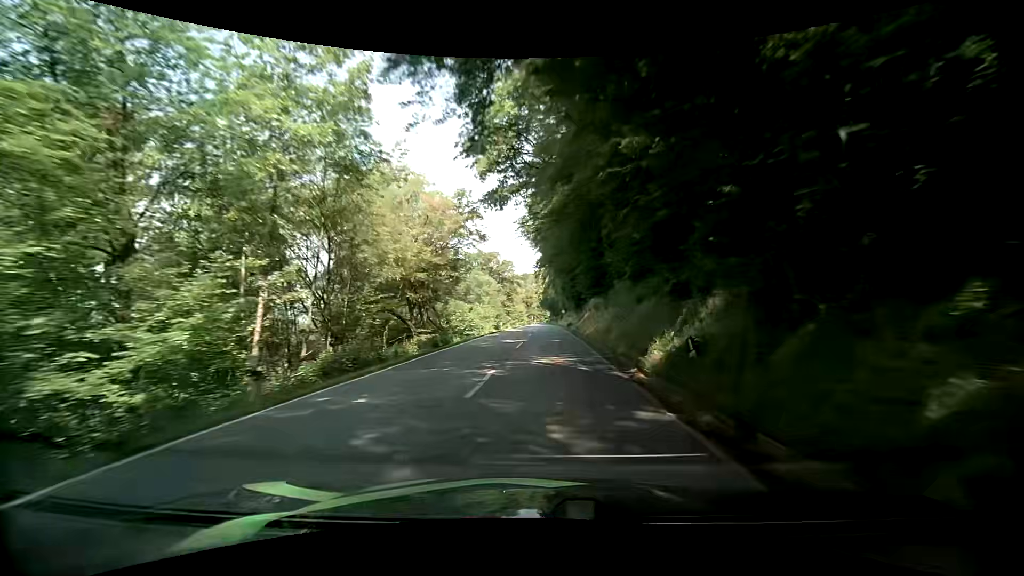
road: secondary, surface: asphalt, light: Day
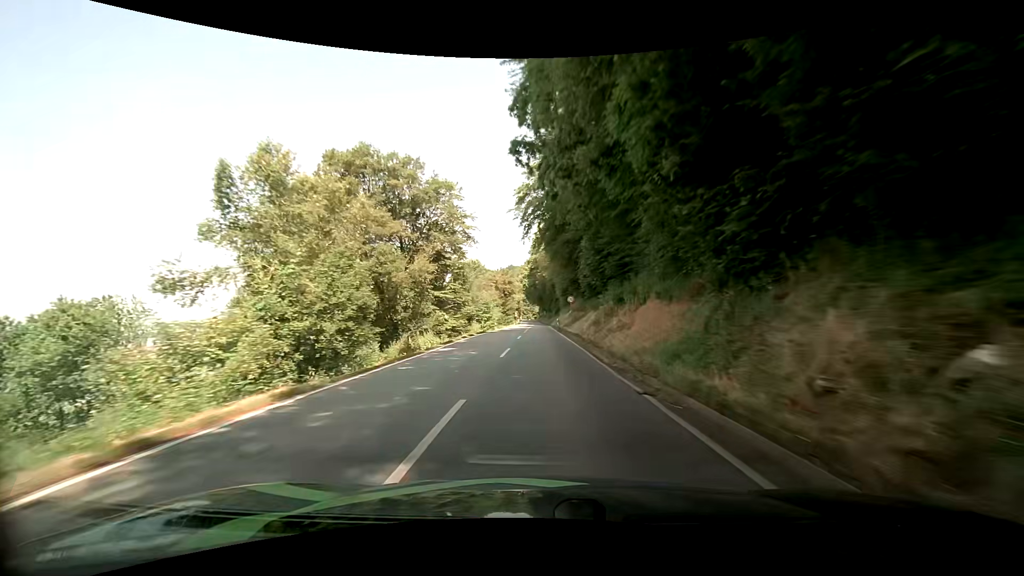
(+0.8, +53.6) m; +1°
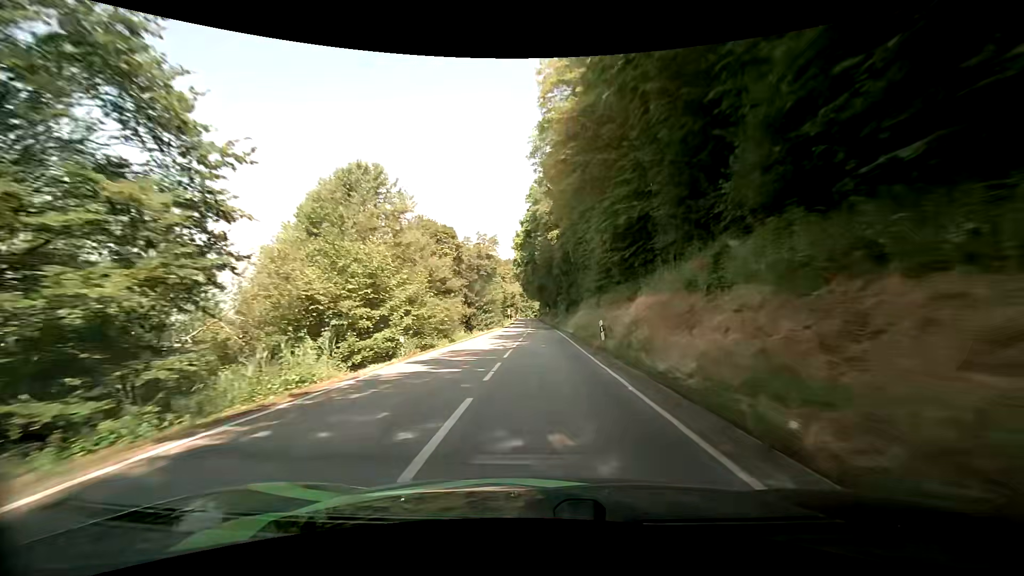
(-0.1, +42.6) m; -1°
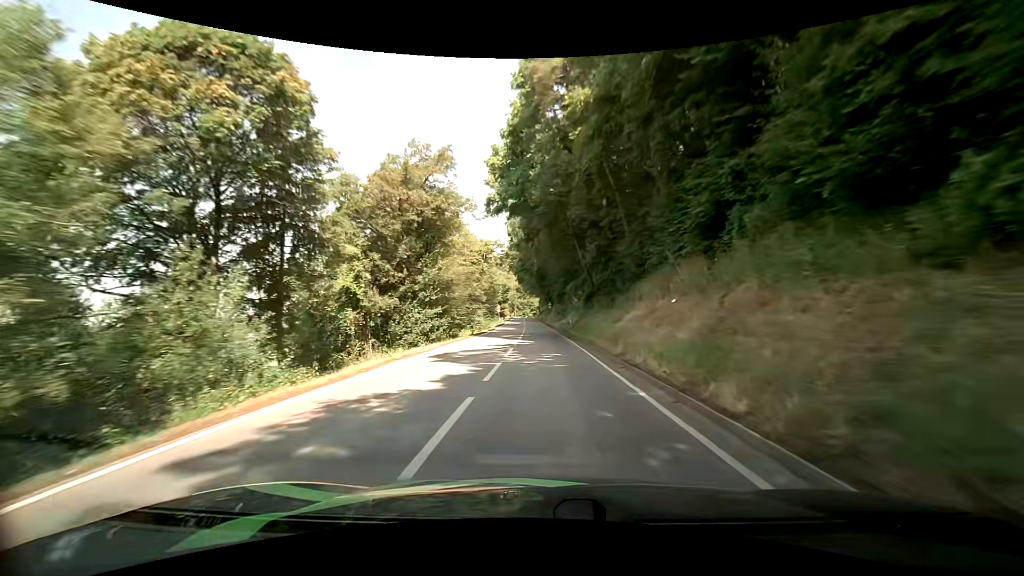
(+0.4, +30.9) m; +1°
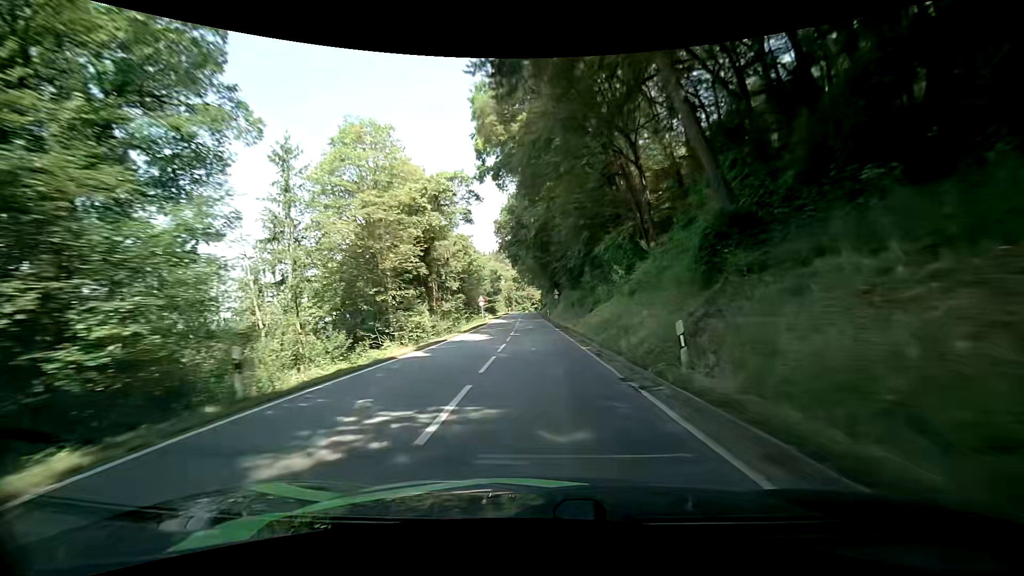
(+0.2, +29.8) m; 0°
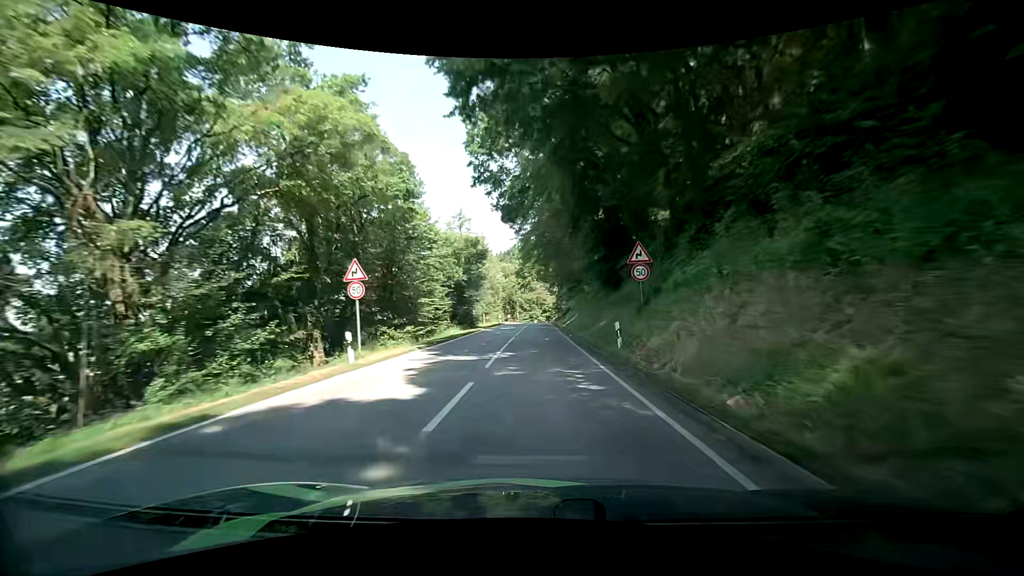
(-1.1, +47.5) m; -2°
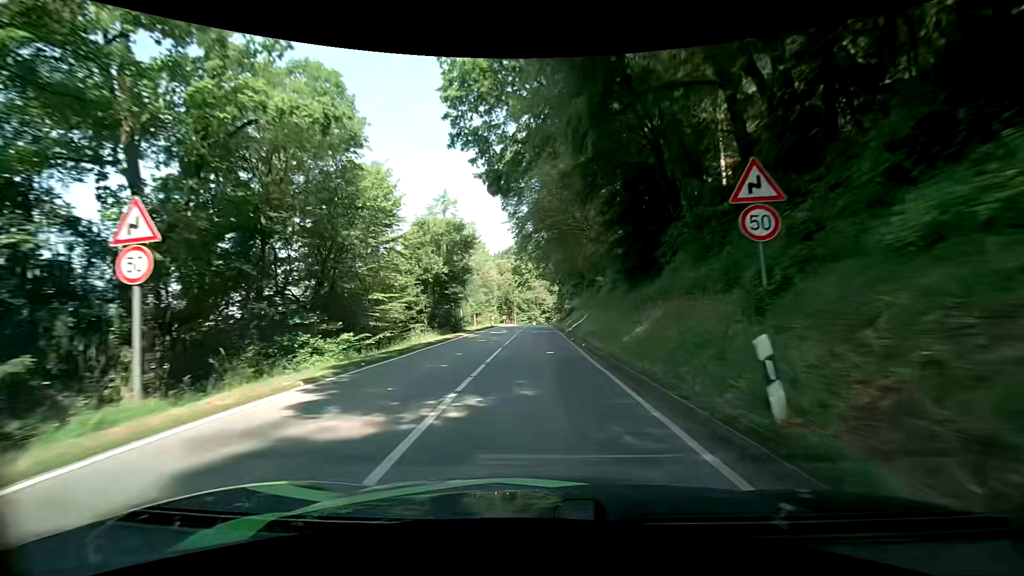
(+0.1, +9.4) m; 0°
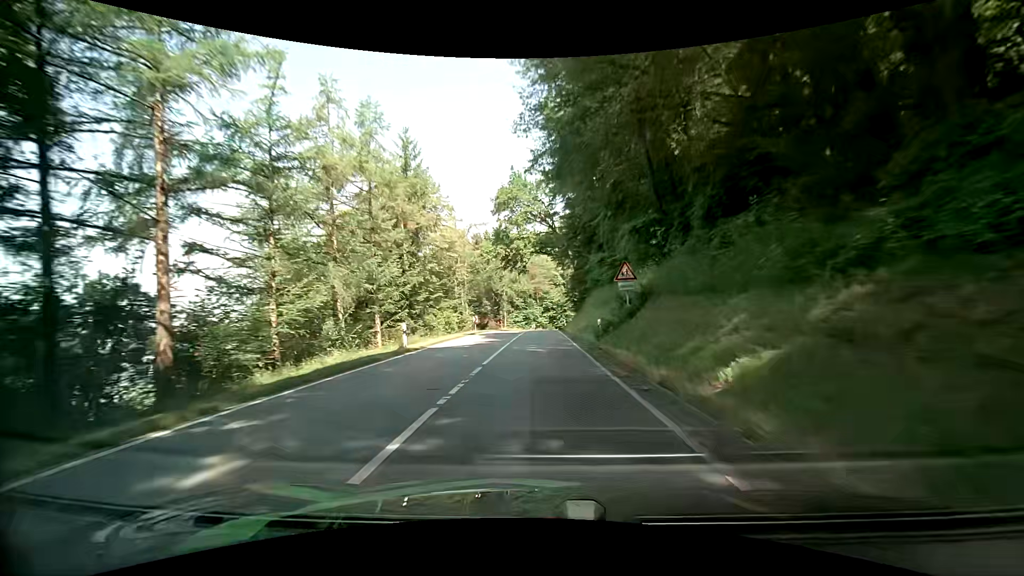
(+0.2, +37.5) m; 0°
(0, +10) (0, +20) (+1, +30) (+1, +40) (+1, +50) (+1, +60) (+2, +70) (+4, +80) (+6, +89) (+10, +99) m
